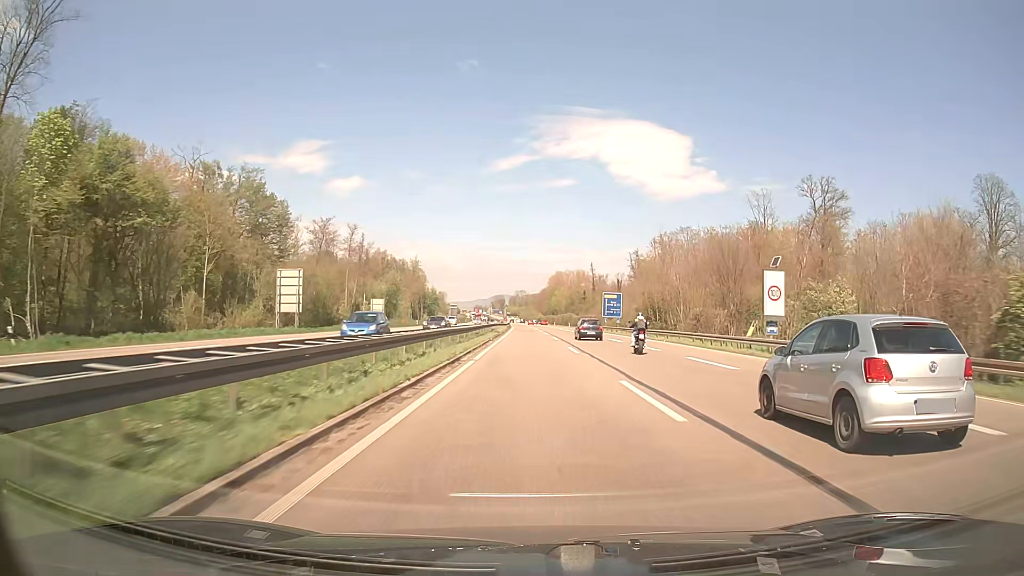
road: trunk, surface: asphalt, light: Day
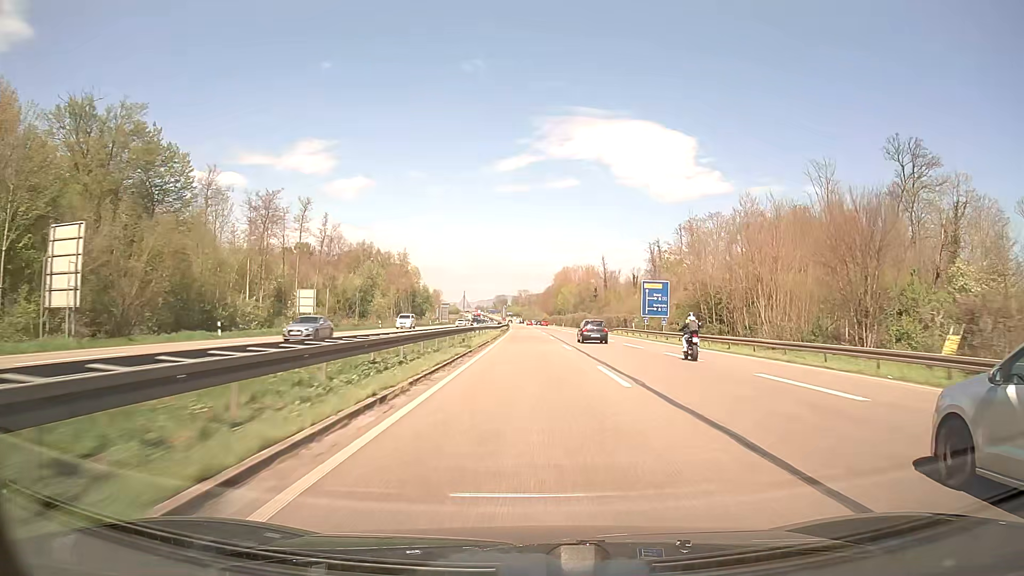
(-0.1, +32.0) m; 0°
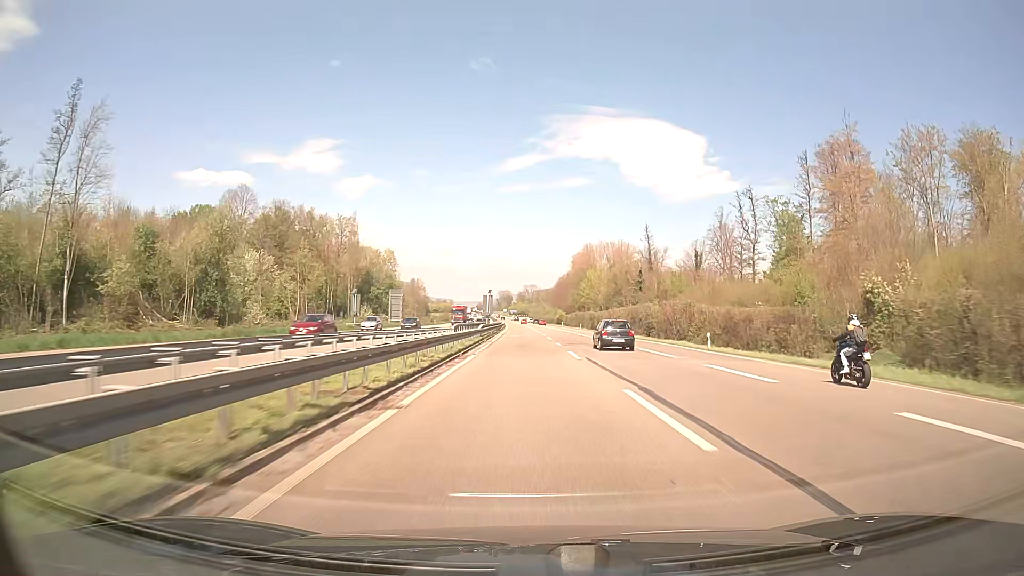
(-0.5, +79.9) m; -1°
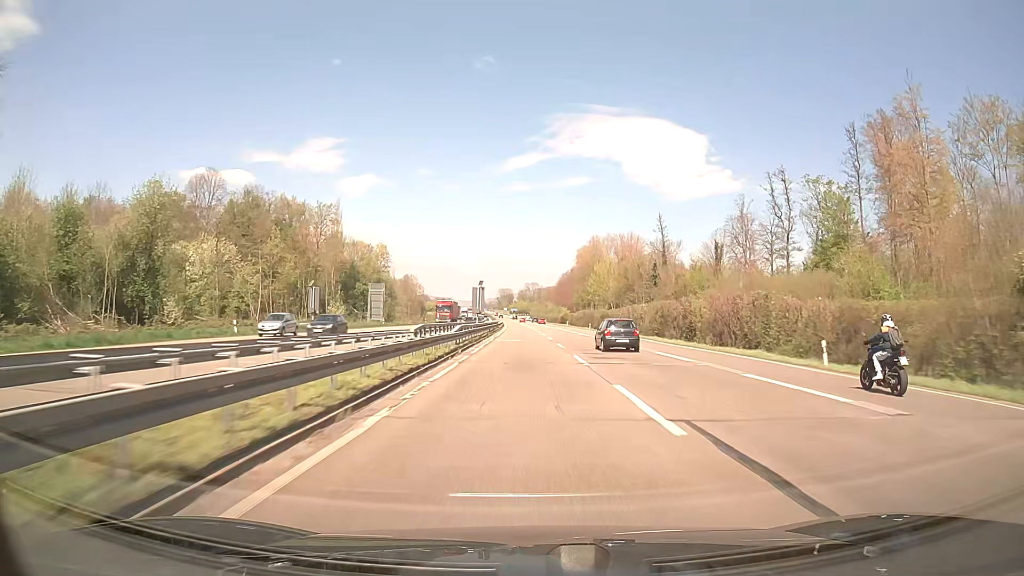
(0.0, +16.0) m; 0°
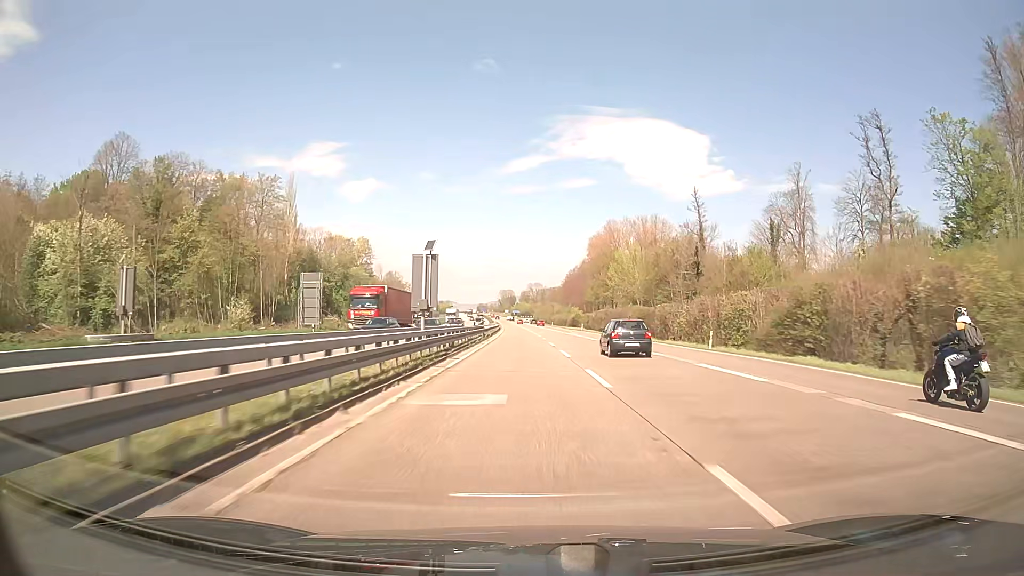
(-0.1, +32.0) m; 0°
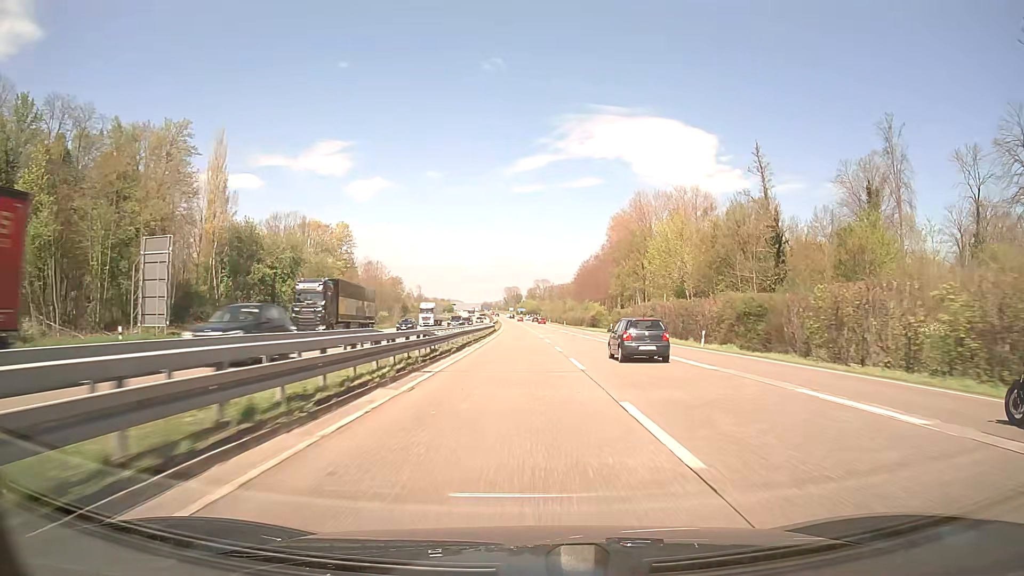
(-0.1, +32.0) m; 0°
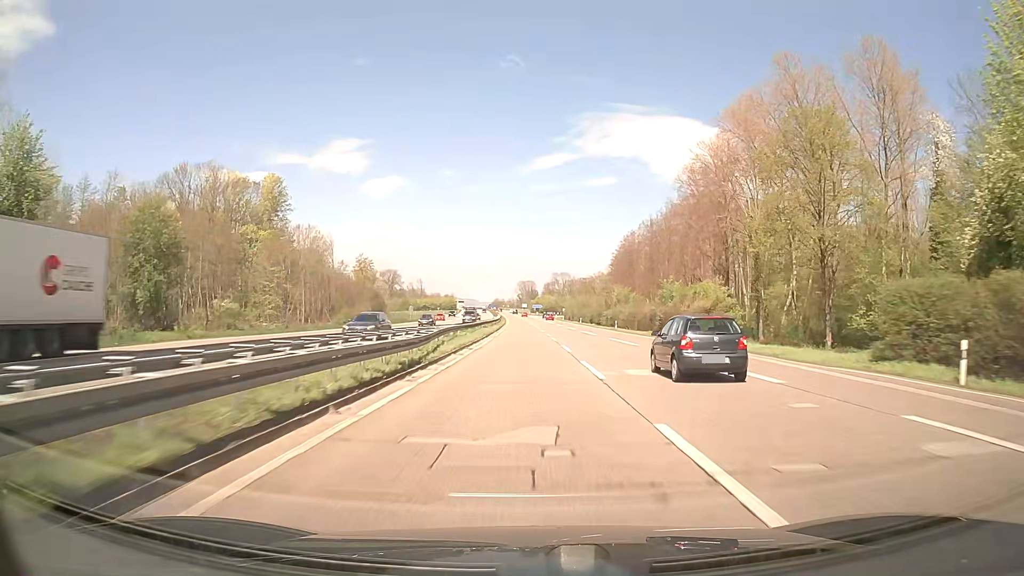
(-0.8, +63.9) m; -1°
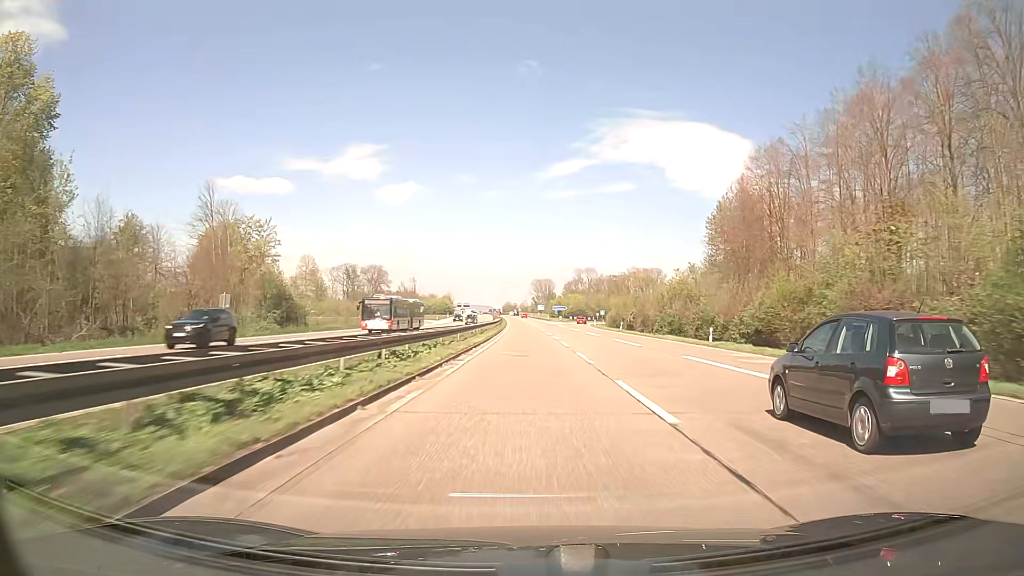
(-0.8, +79.7) m; -1°
(0, +10) (0, +20) (0, +30) (0, +40) (0, +50) (-1, +60) (-1, +70) (-1, +80) (-1, +90) (-2, +100) m
